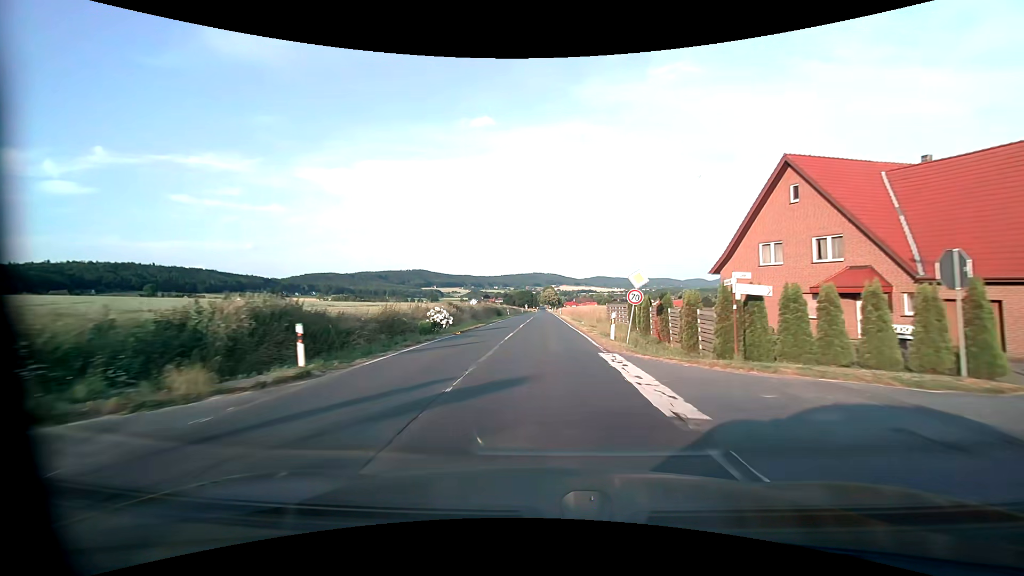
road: secondary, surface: asphalt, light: Day
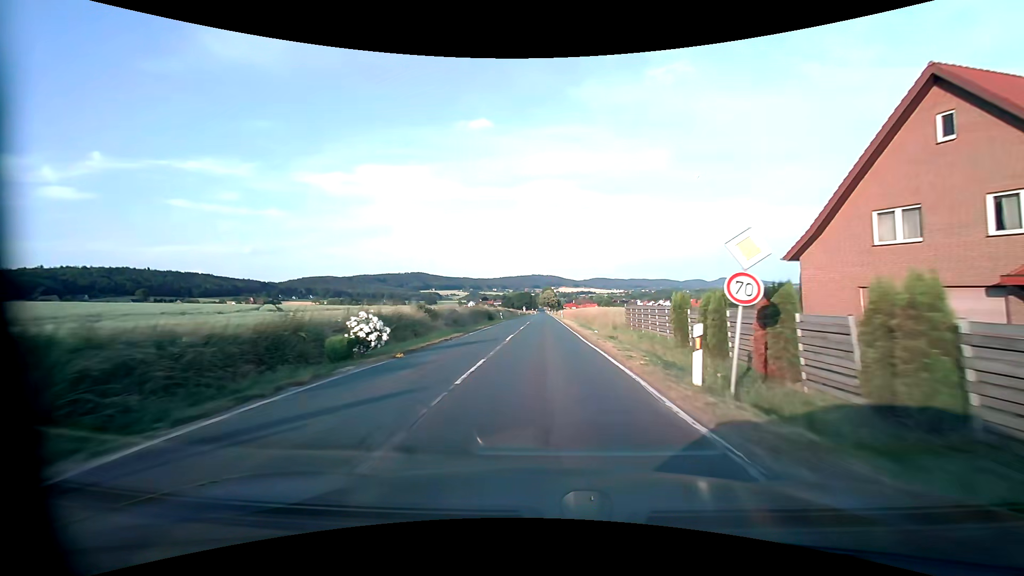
(0.0, +10.7) m; 0°
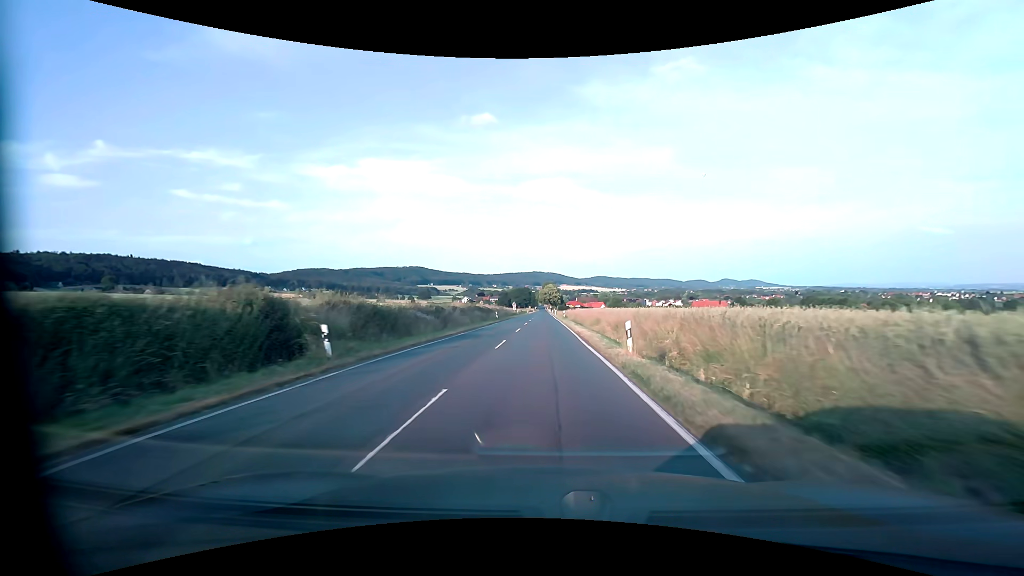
(0.0, +52.8) m; 0°
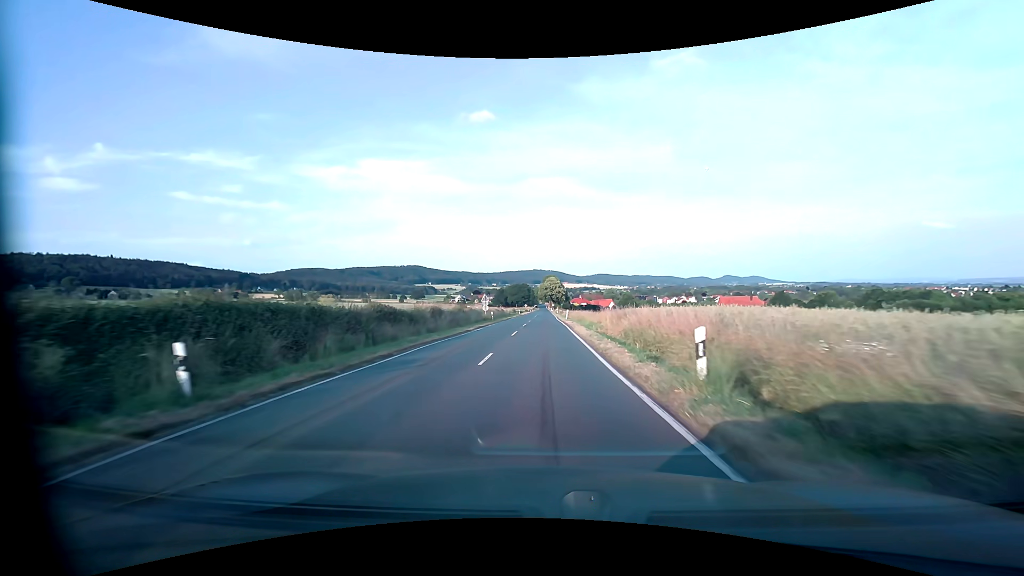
(+0.1, +52.4) m; 0°
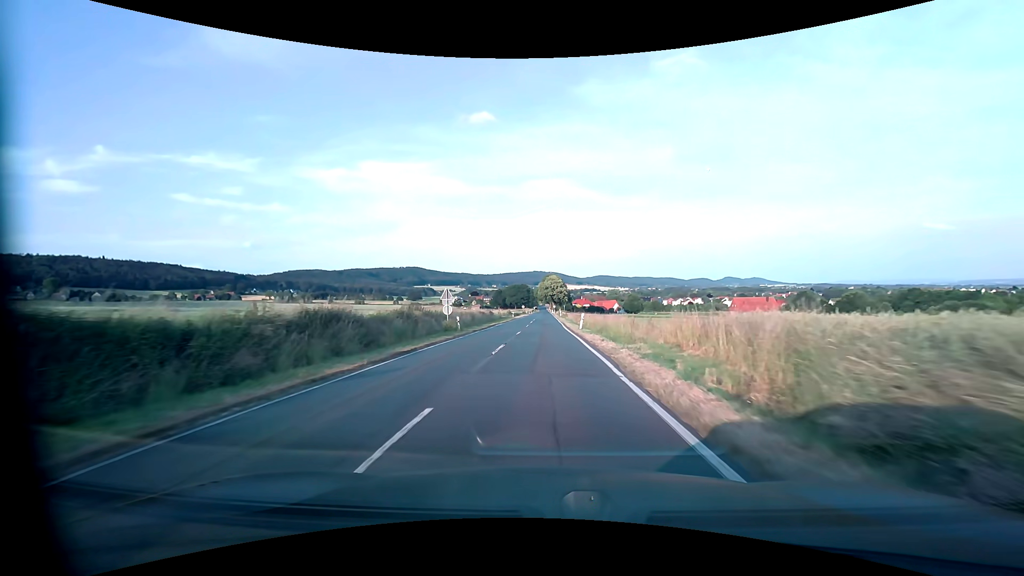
(0.0, +21.2) m; 0°
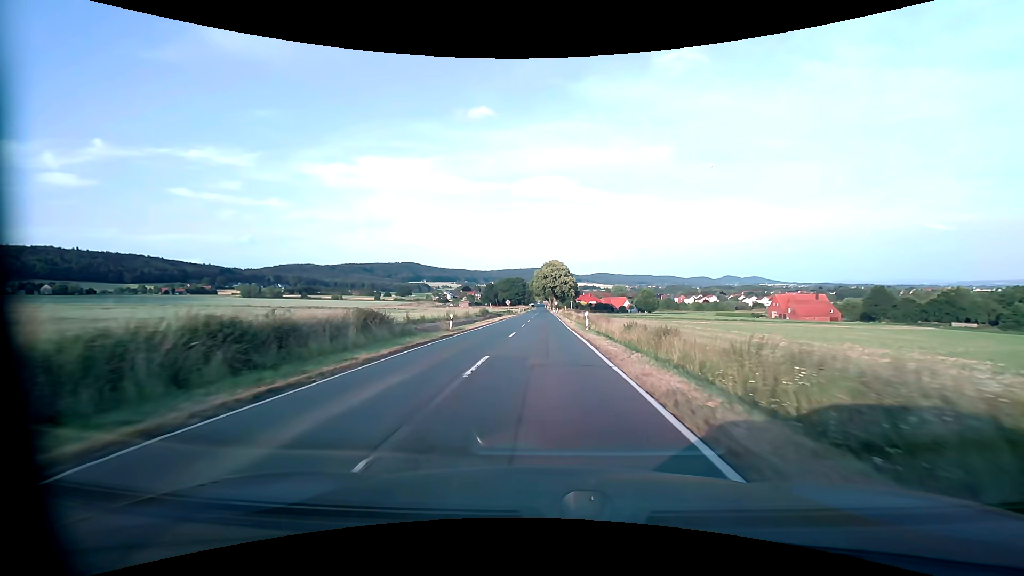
(0.0, +53.2) m; 0°
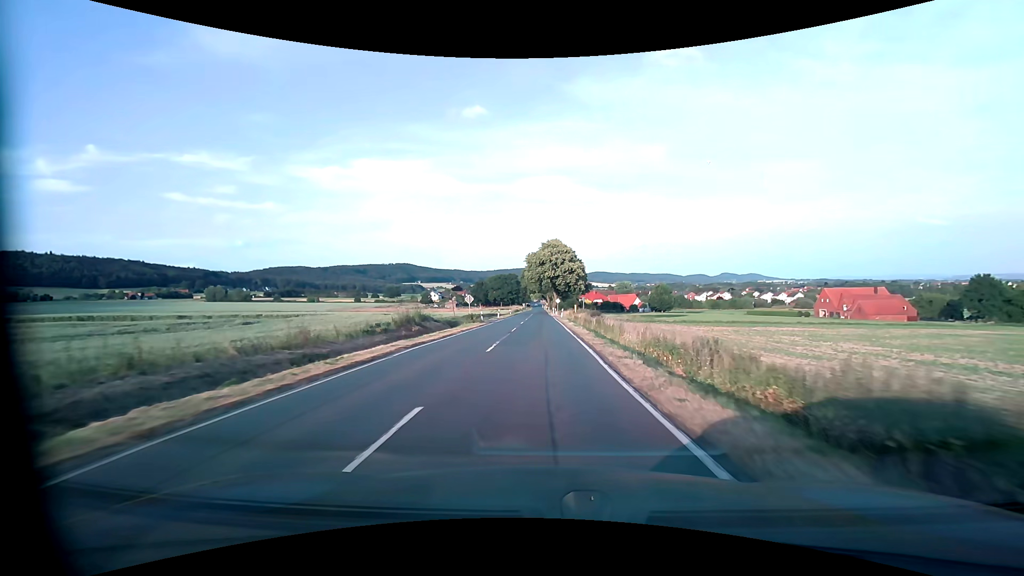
(+0.1, +42.8) m; 0°
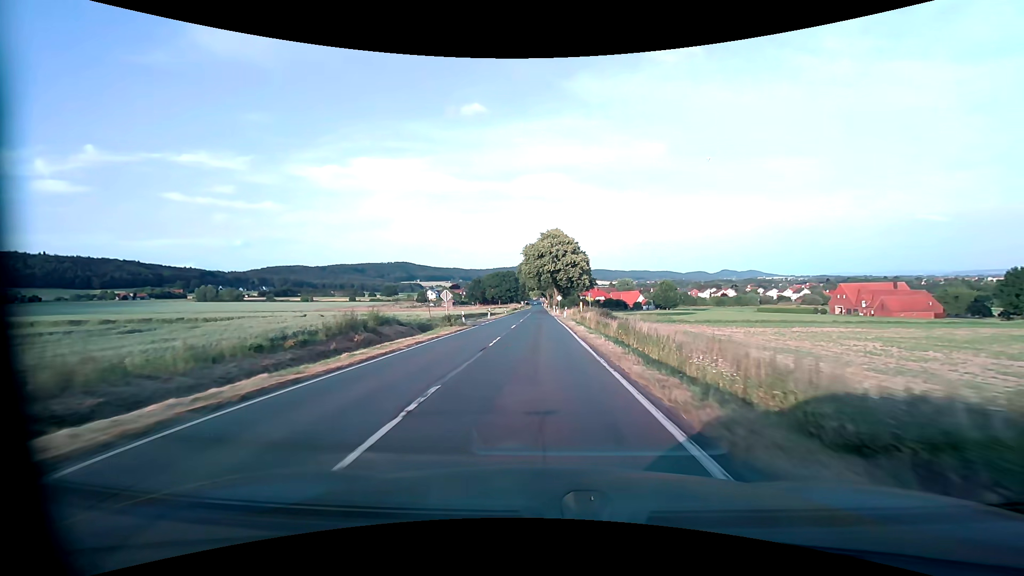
(+0.1, +10.5) m; 0°
(0, +10) (0, +20) (0, +30) (0, +40) (0, +50) (-1, +60) (-1, +70) (-1, +80) (-1, +90) (-1, +100) m
